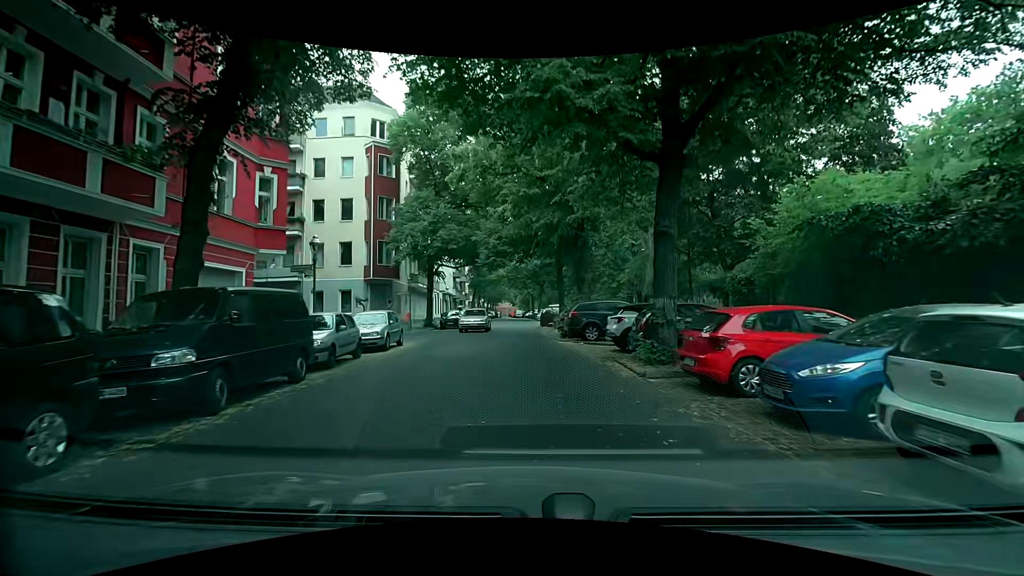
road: residential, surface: asphalt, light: Day
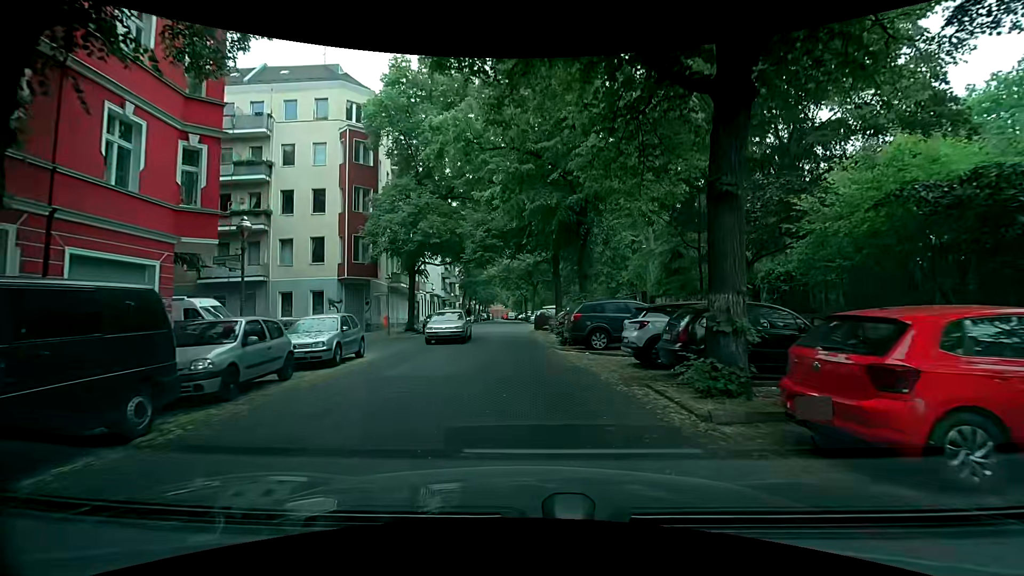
(-0.1, +4.0) m; -1°
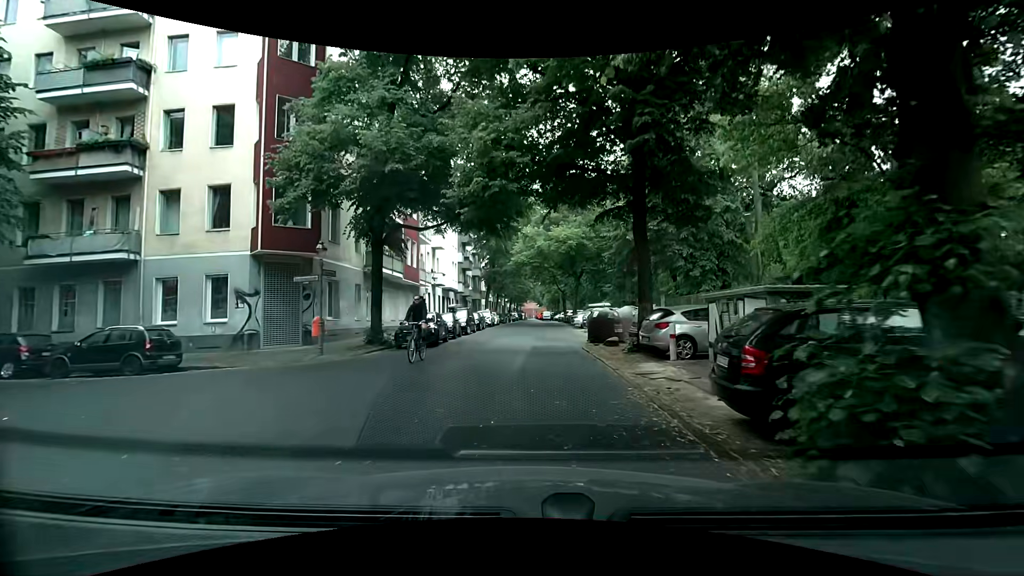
(-0.3, +15.8) m; -2°
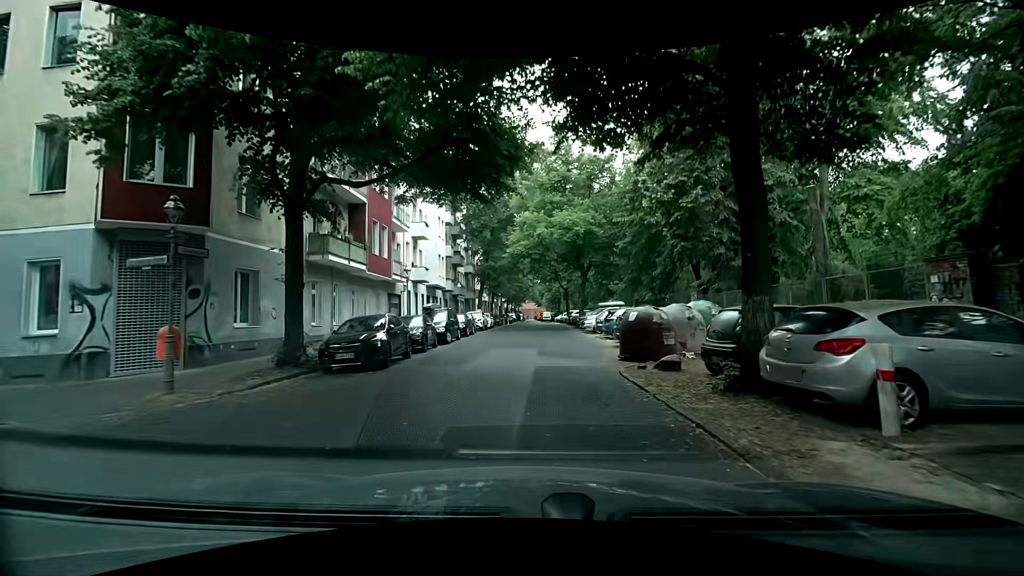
(-0.2, +7.6) m; +1°
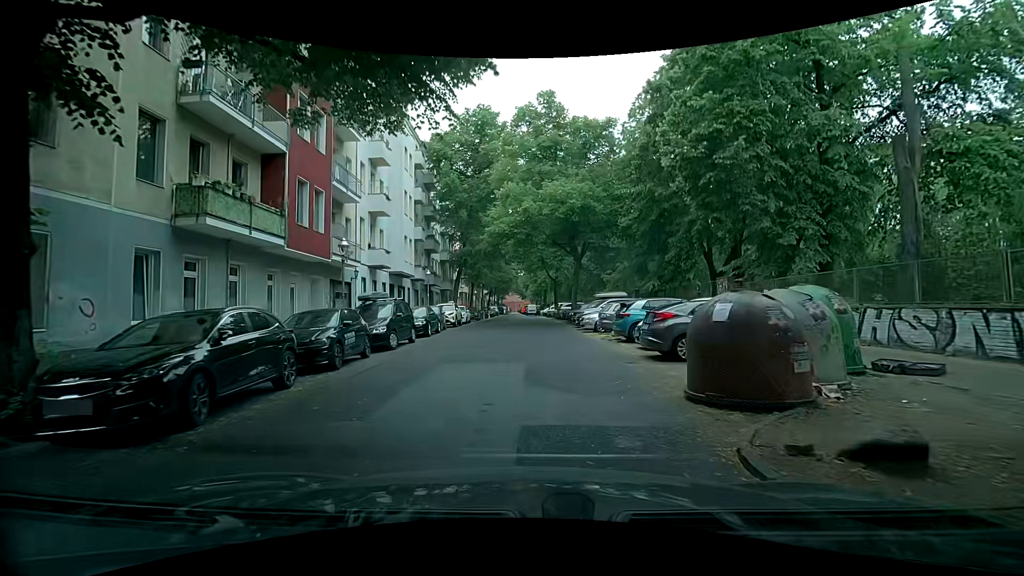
(0.0, +7.3) m; +2°
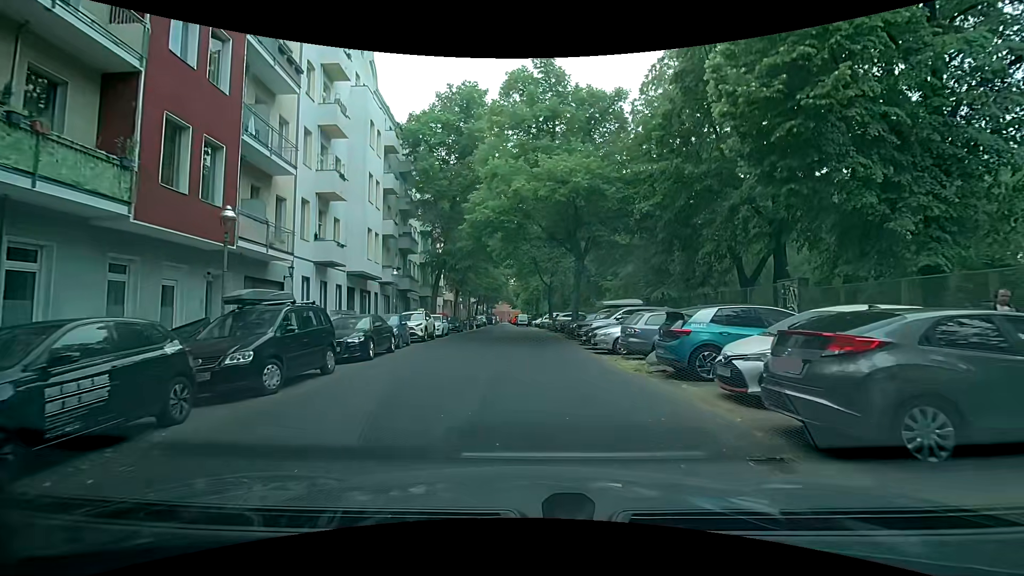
(0.0, +7.2) m; 0°
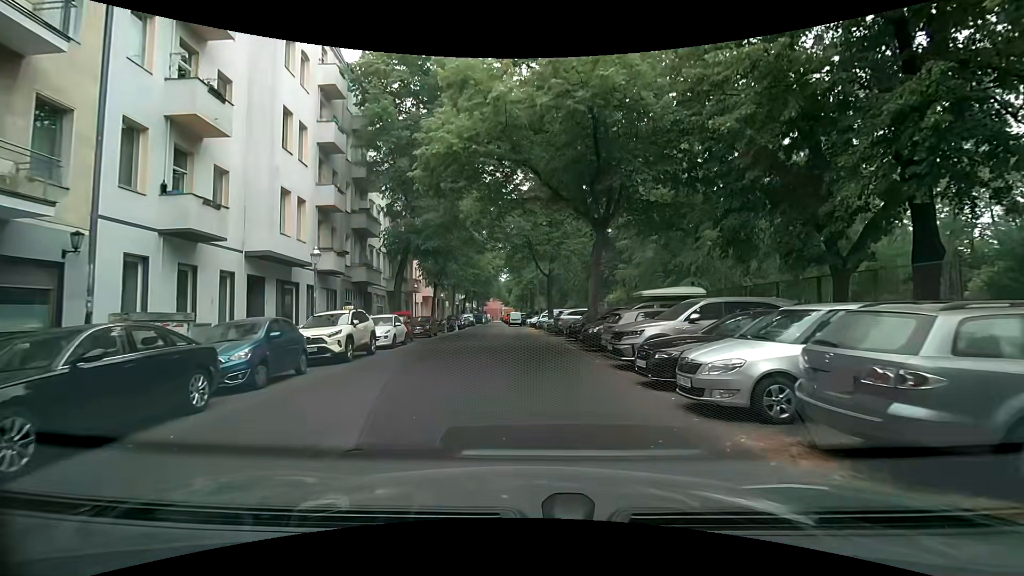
(0.0, +10.5) m; 0°
